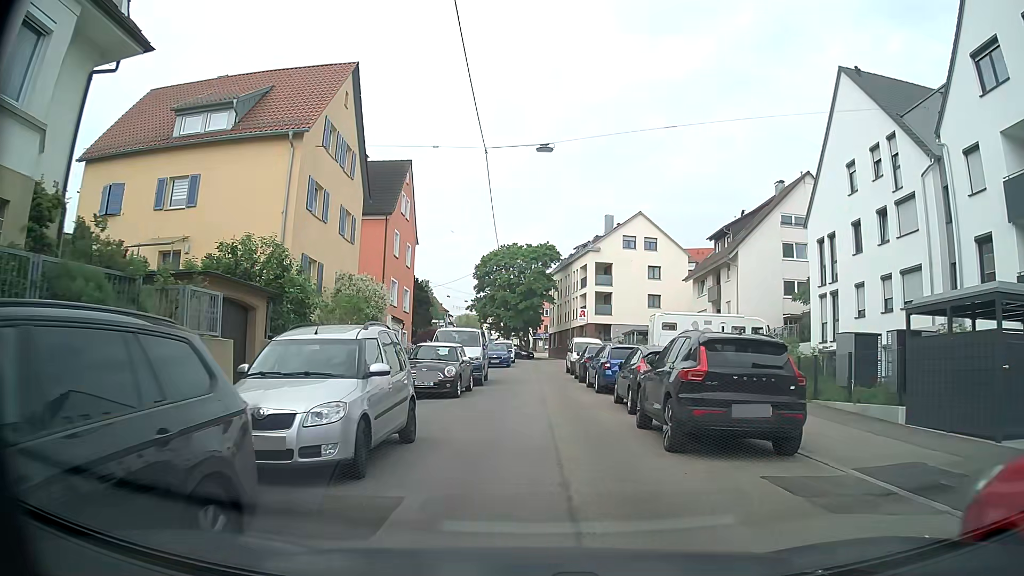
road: residential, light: Day
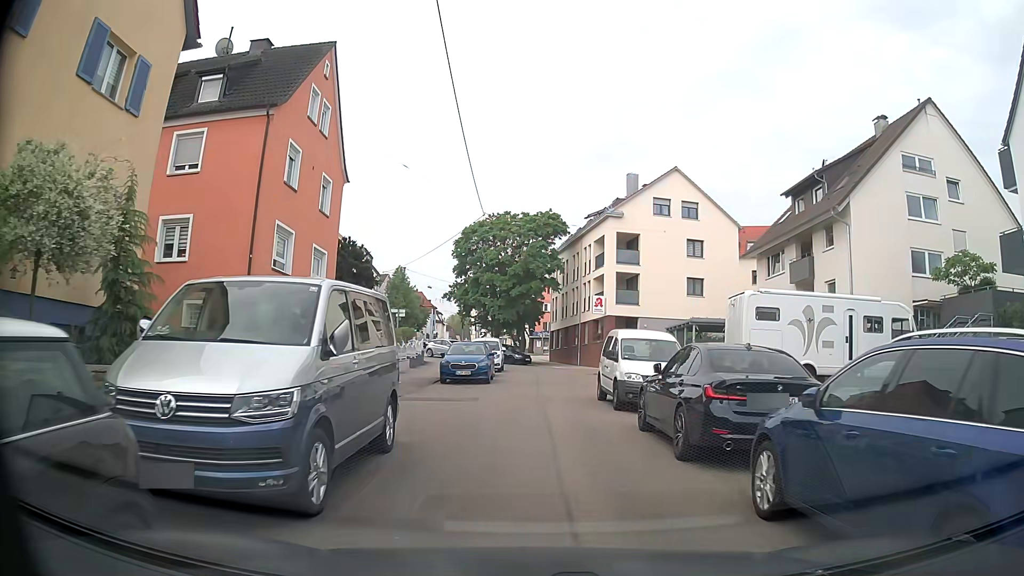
(+0.2, +17.6) m; +1°
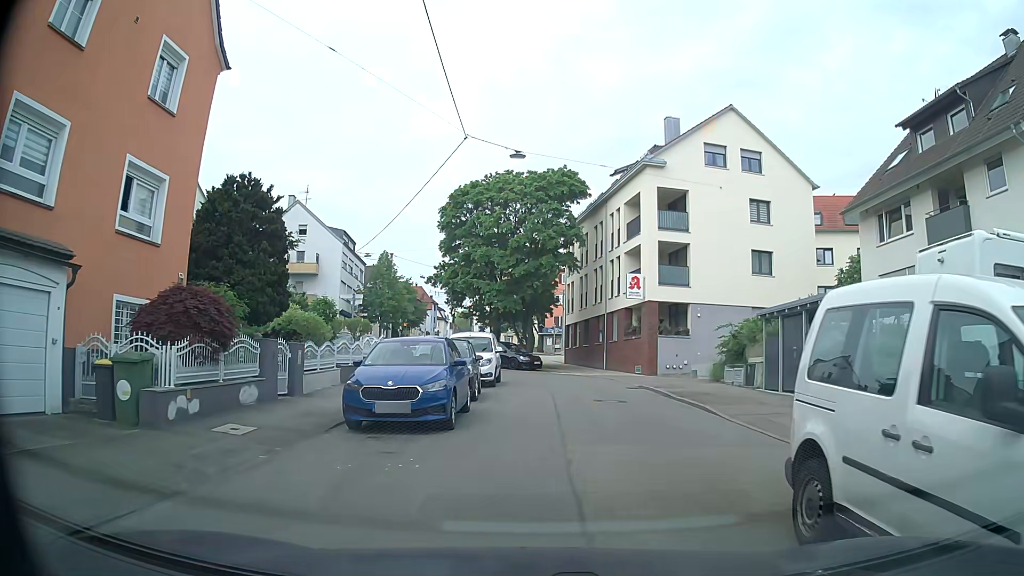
(-0.1, +12.8) m; -2°
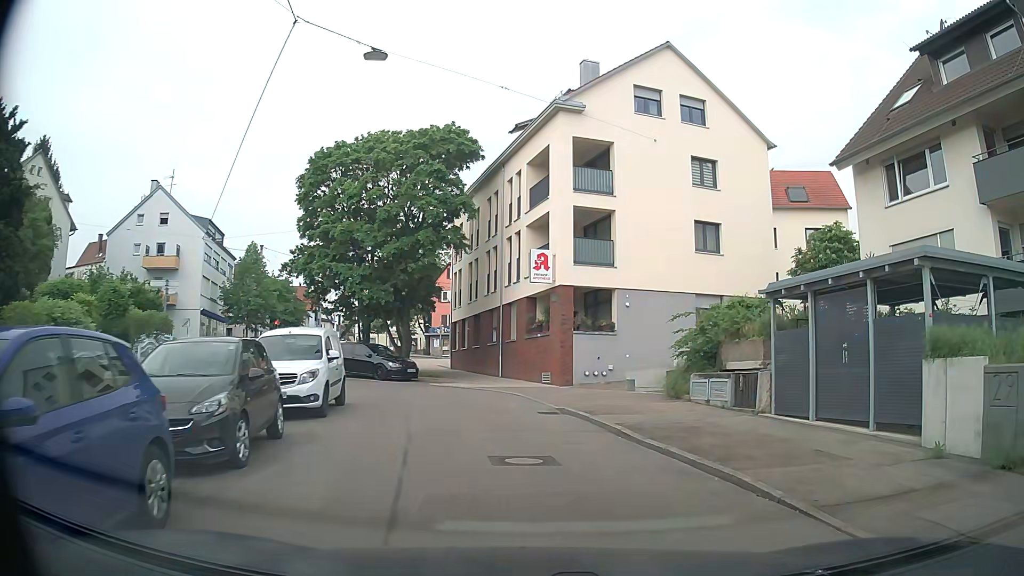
(+0.5, +8.7) m; +11°
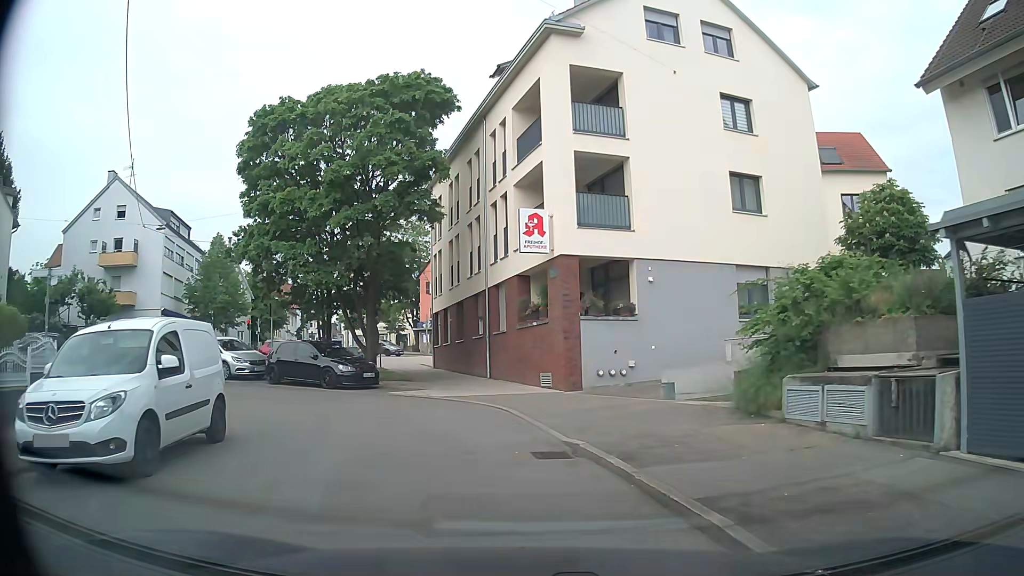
(+0.1, +6.4) m; 0°
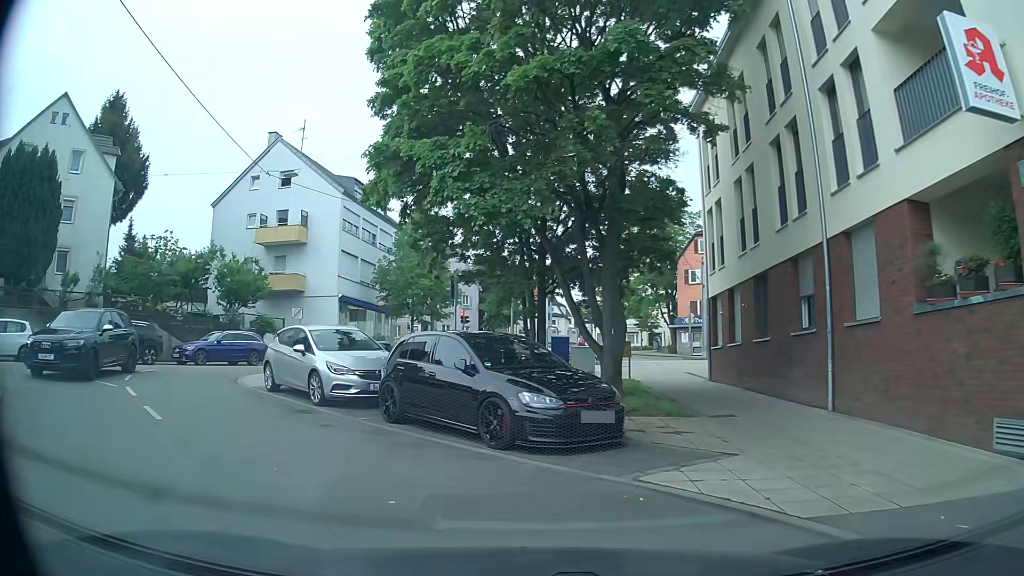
(-1.9, +11.7) m; -21°
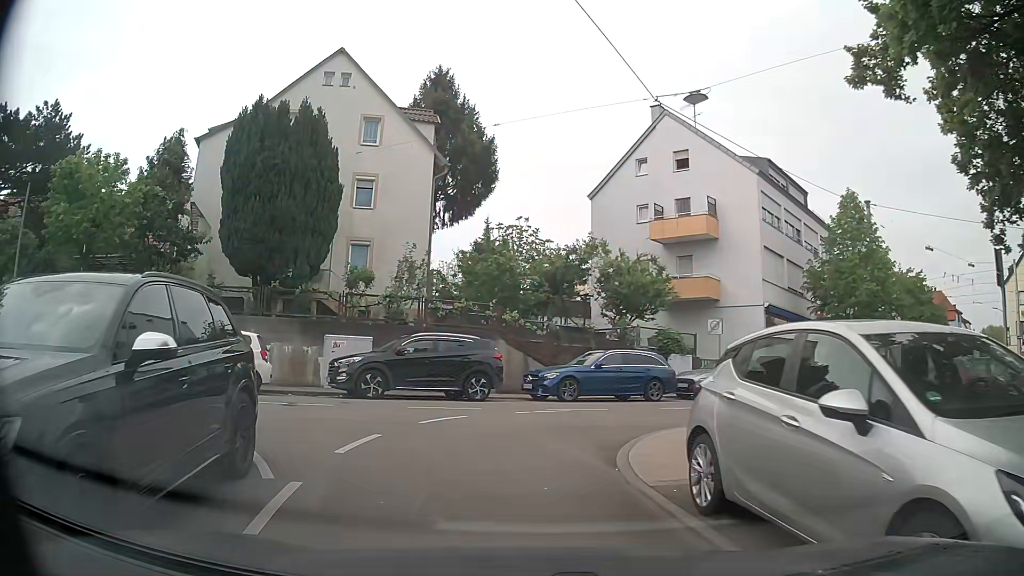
(-2.9, +9.3) m; -34°
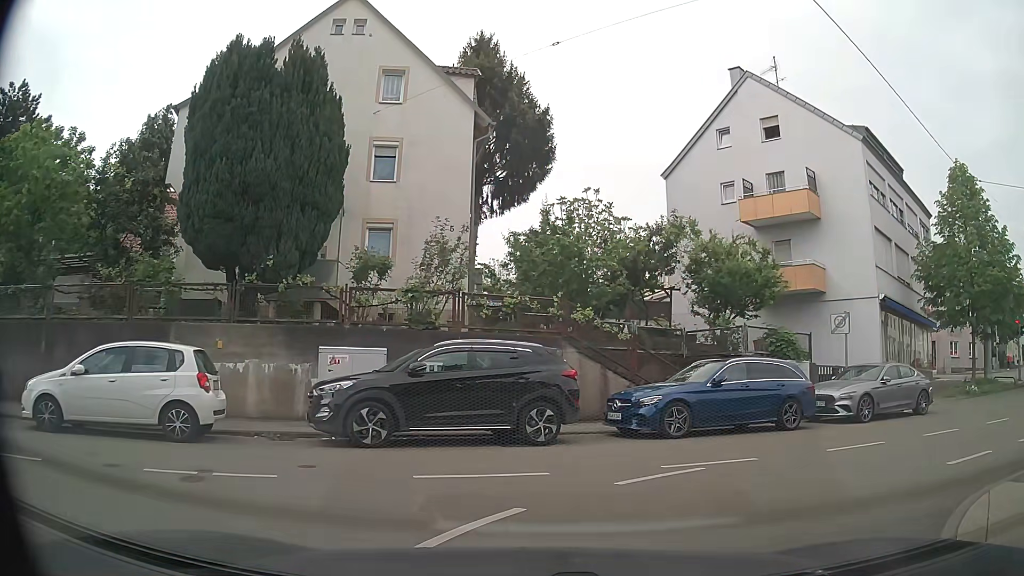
(-0.5, +6.0) m; -7°
